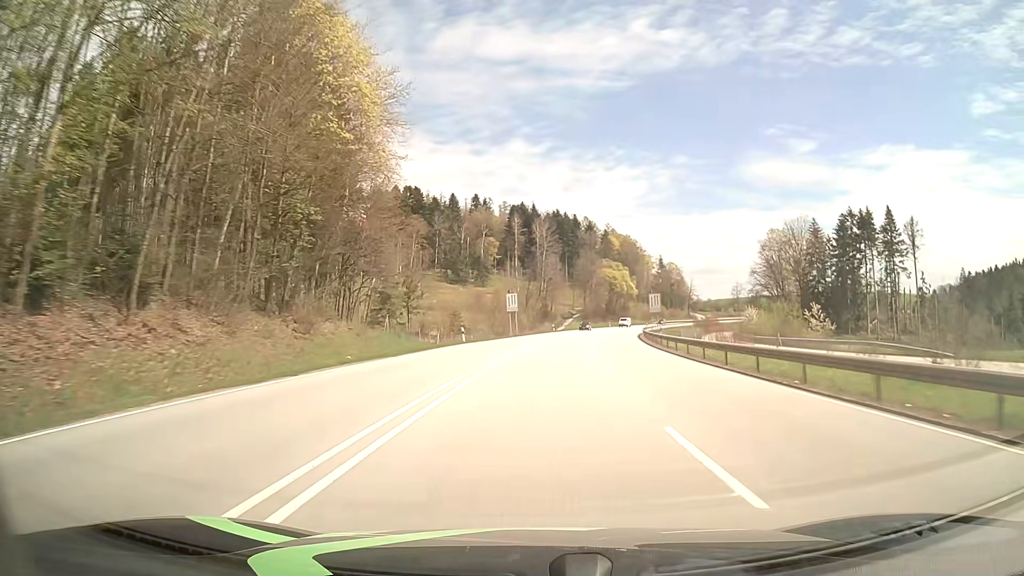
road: primary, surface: asphalt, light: Day
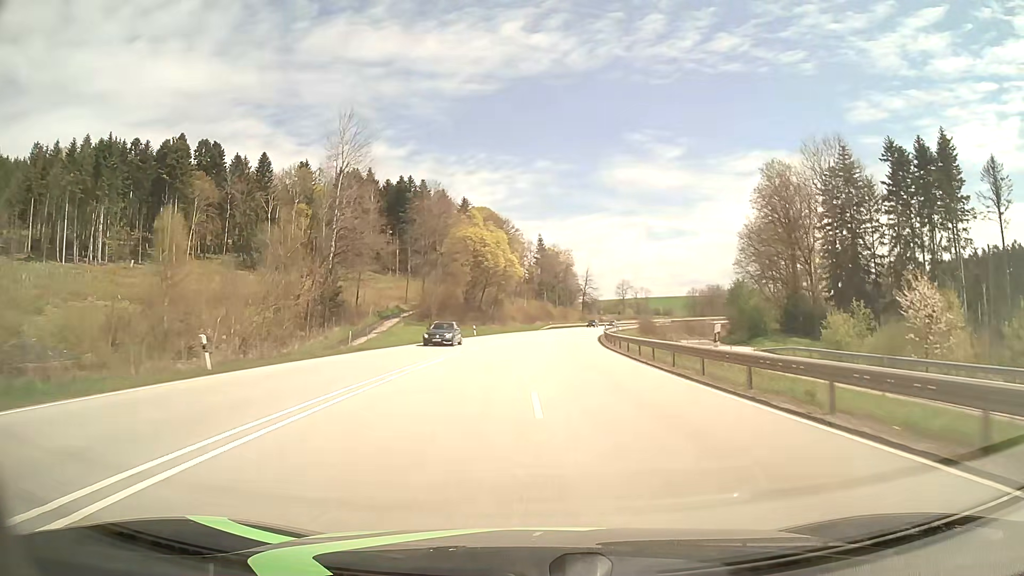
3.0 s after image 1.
(+7.6, +78.5) m; +12°
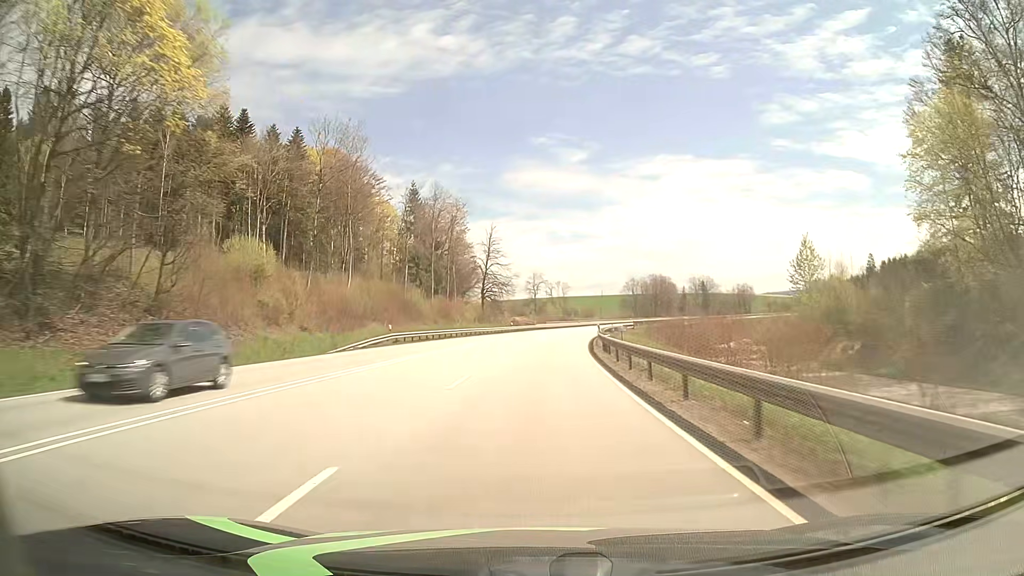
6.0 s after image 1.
(+6.1, +78.8) m; +8°
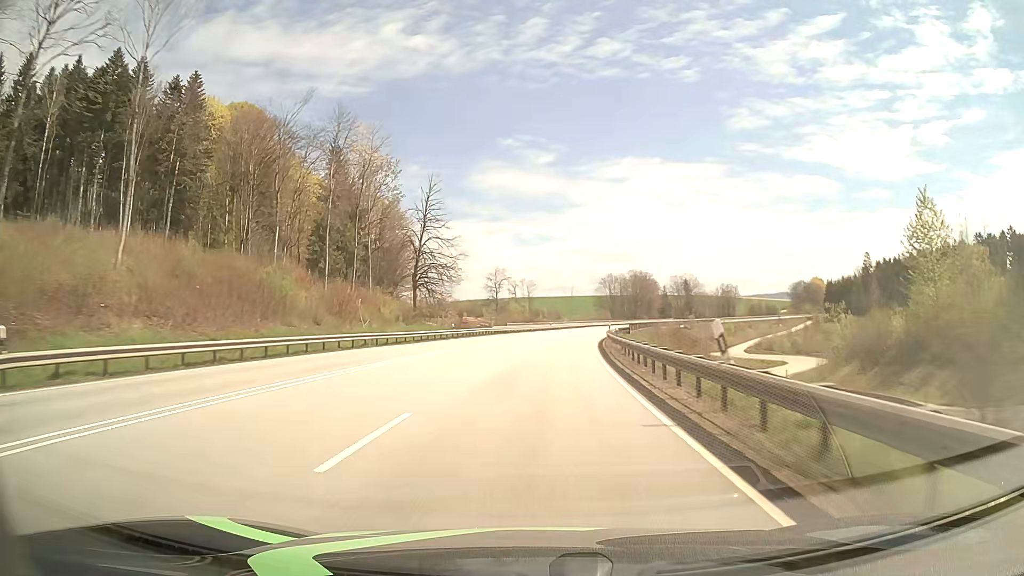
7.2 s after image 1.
(+1.0, +31.7) m; +3°
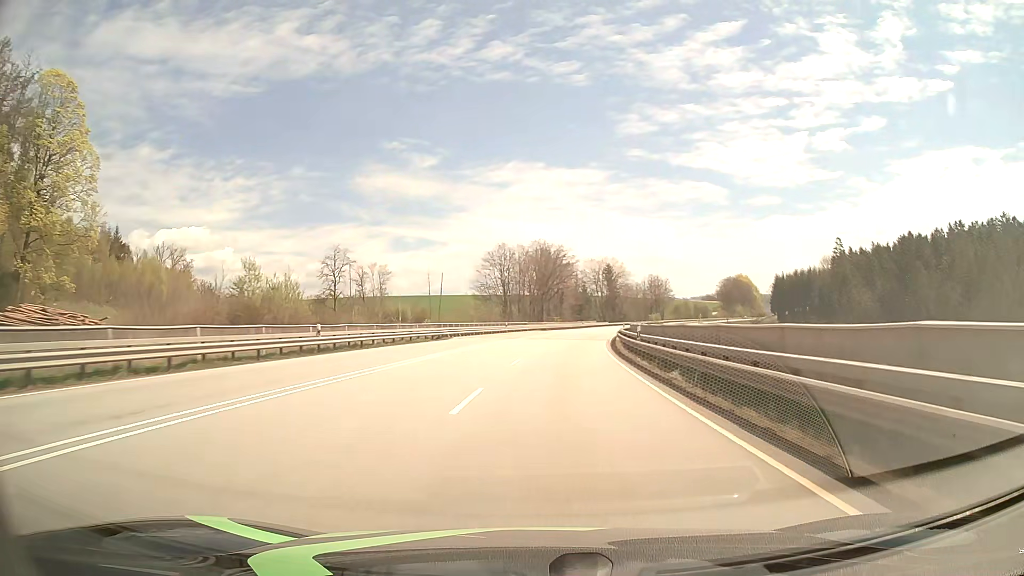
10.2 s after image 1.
(+6.5, +78.9) m; +10°
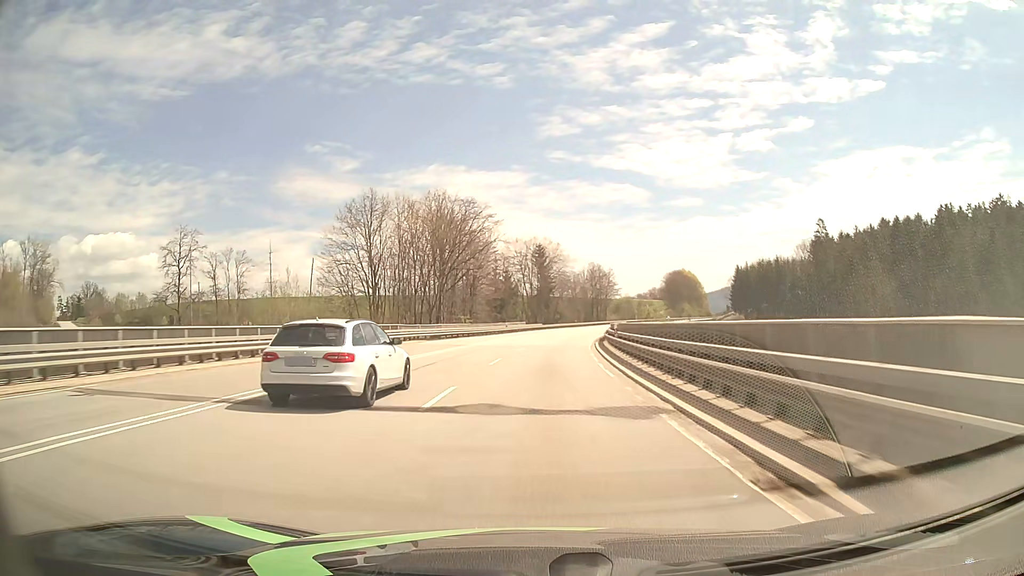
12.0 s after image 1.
(+3.0, +47.3) m; +7°
